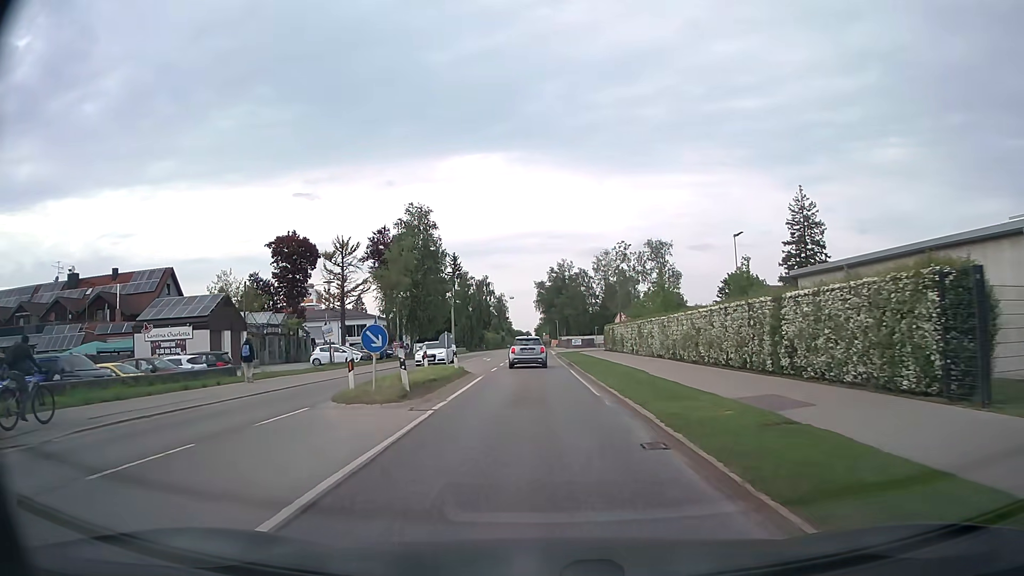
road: secondary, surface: asphalt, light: Day
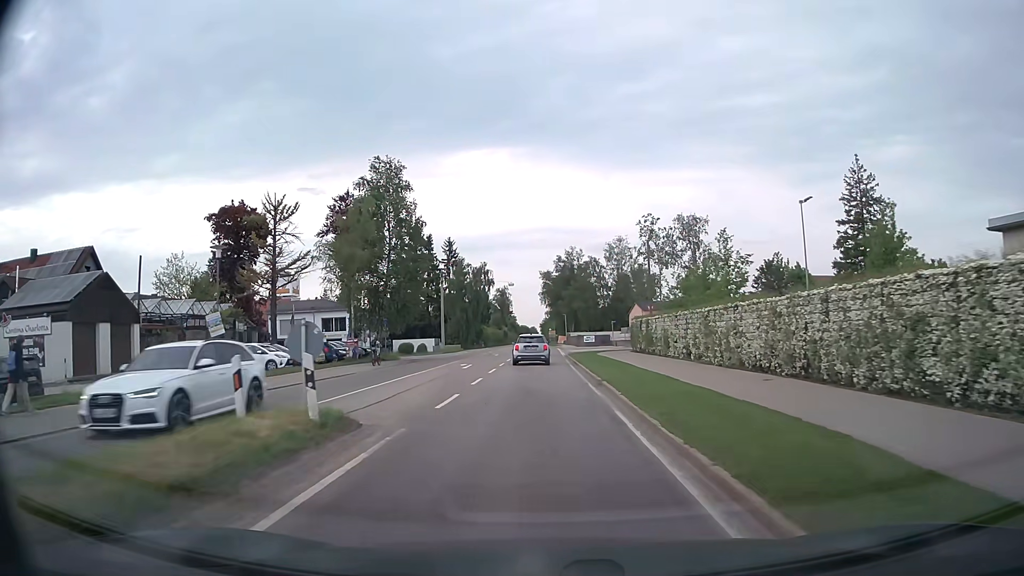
(-0.1, +15.5) m; 0°
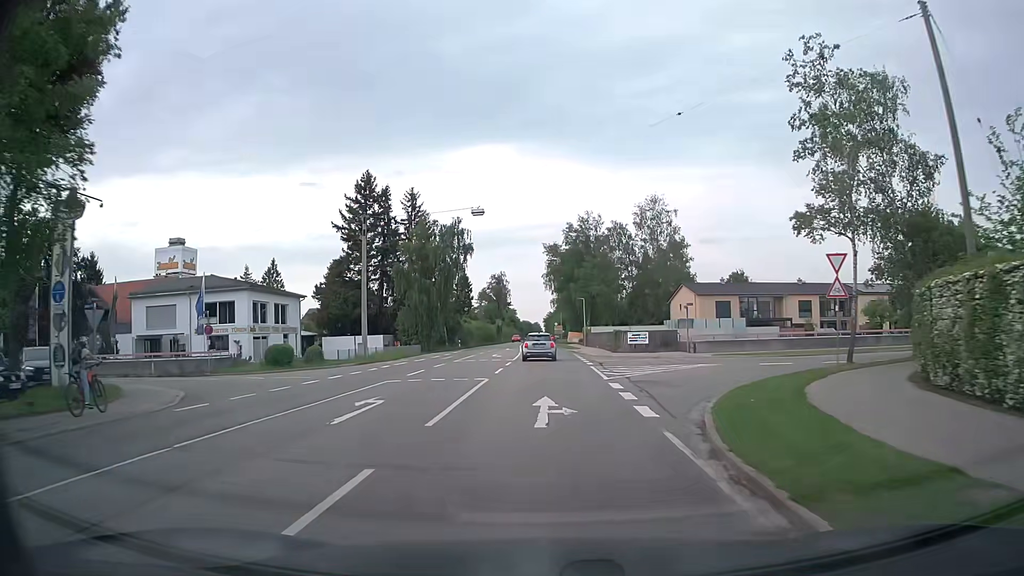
(-0.4, +38.9) m; -1°
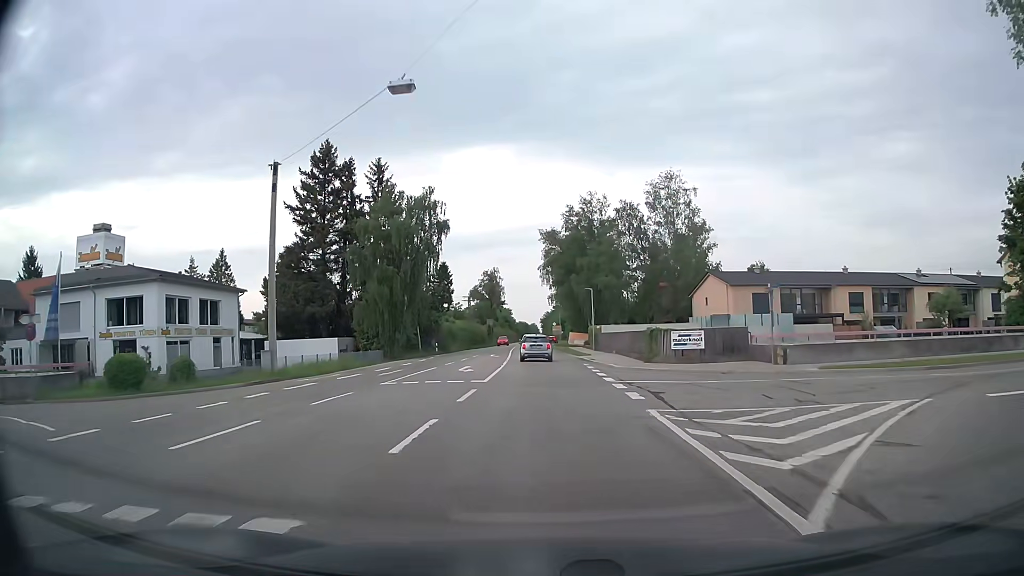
(+0.1, +15.6) m; +1°
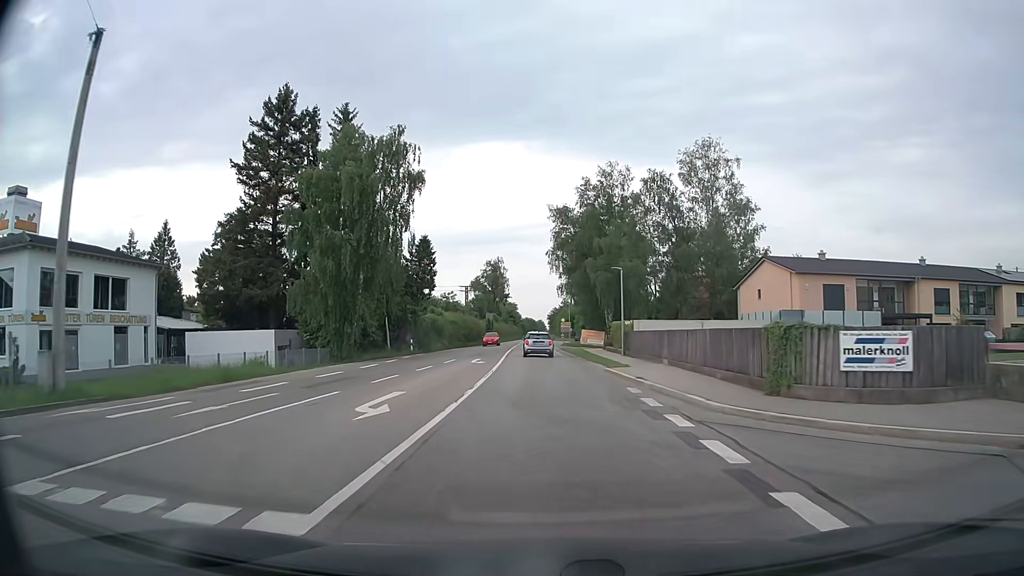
(-0.1, +15.6) m; -1°
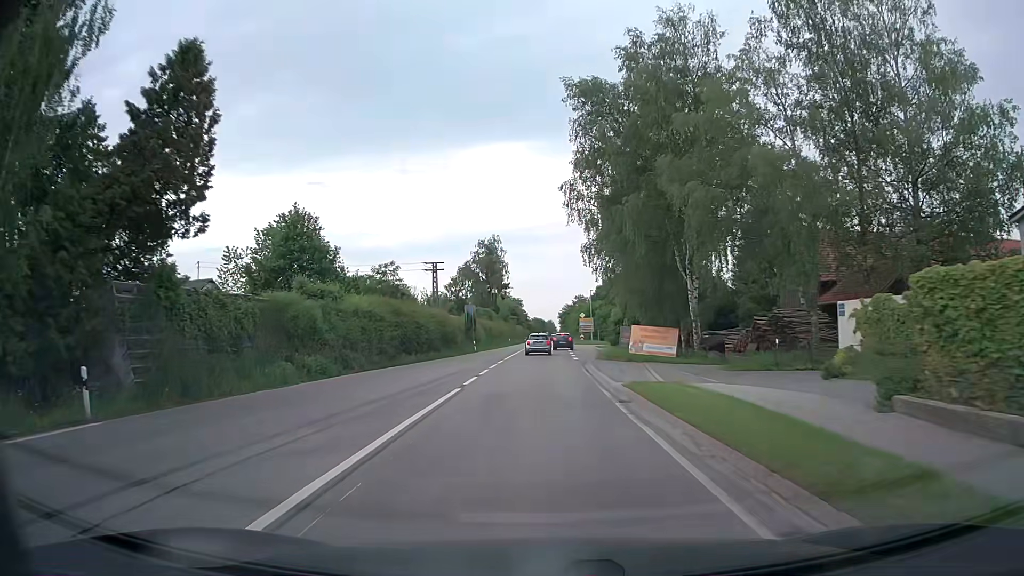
(-0.2, +39.1) m; -1°
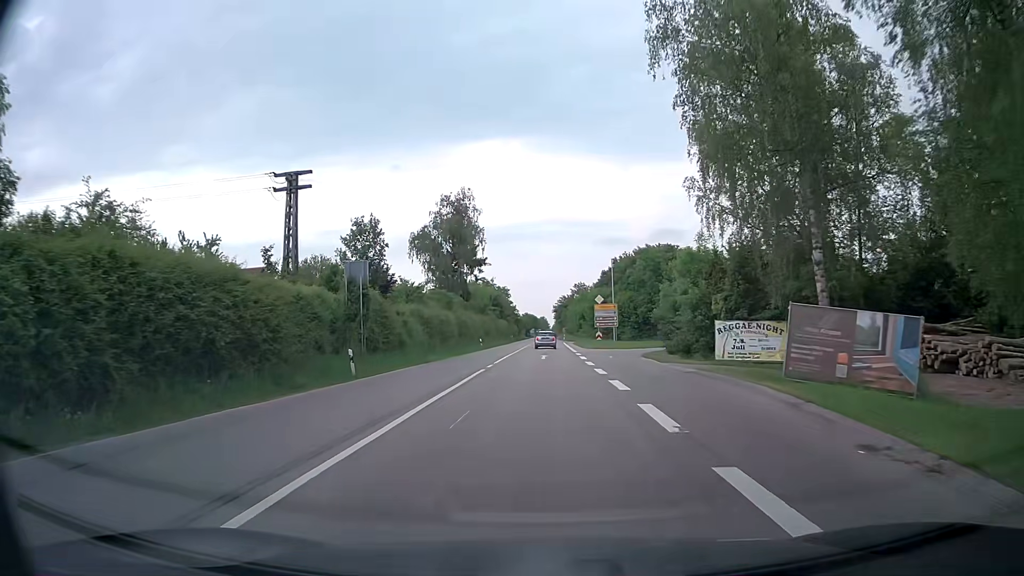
(-0.1, +39.0) m; +1°
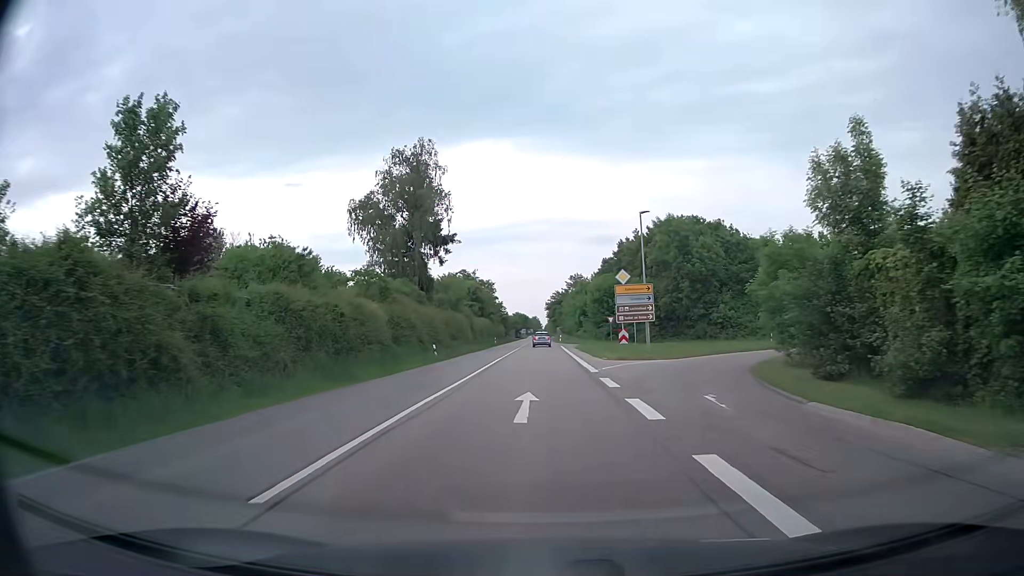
(-0.1, +23.4) m; 0°
(0, +10) (0, +20) (0, +30) (0, +40) (0, +50) (0, +60) (0, +70) (0, +80) (0, +90) (0, +100) m
